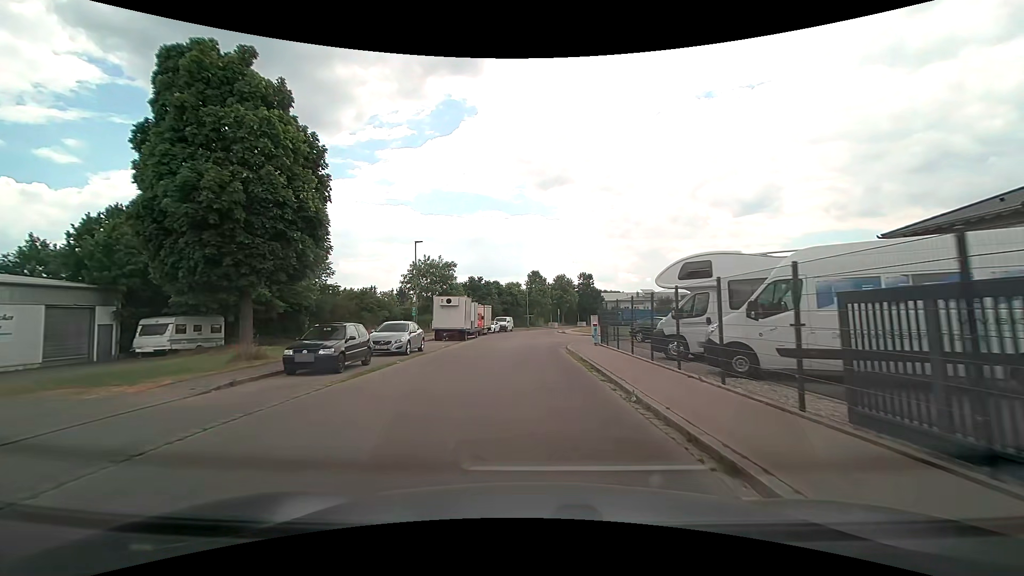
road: residential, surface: asphalt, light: Day
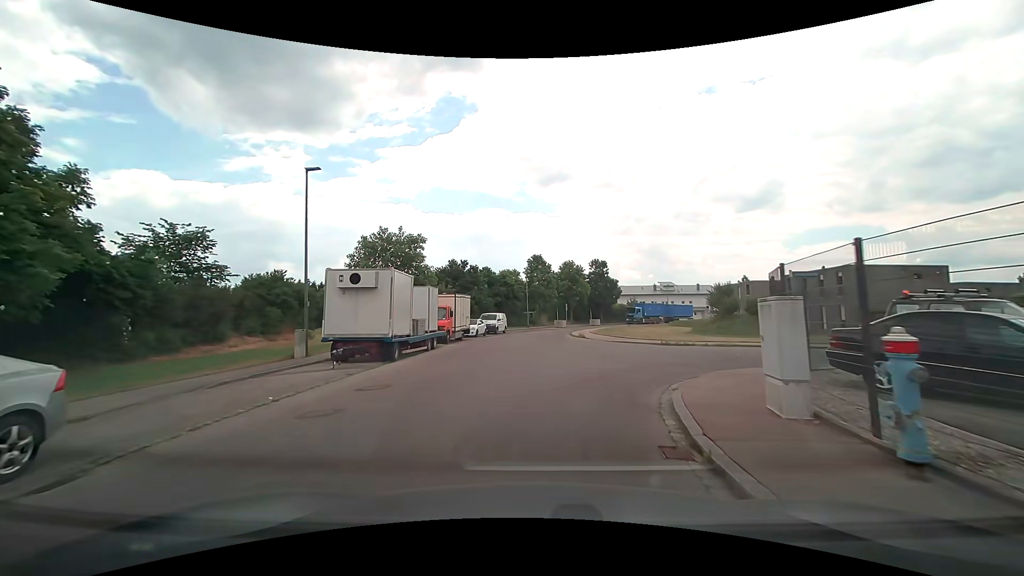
(0.0, +18.9) m; 0°
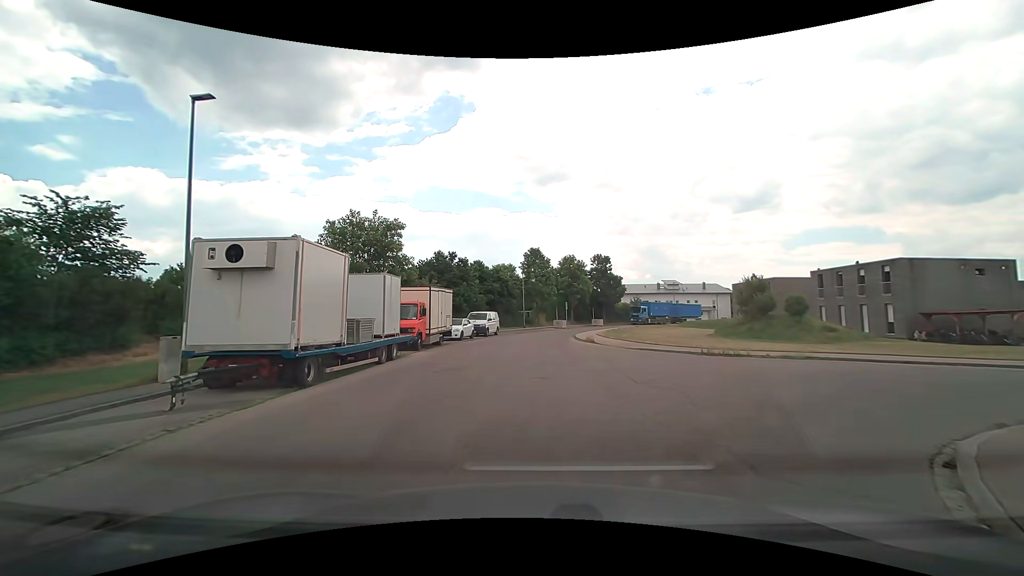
(0.0, +6.6) m; 0°
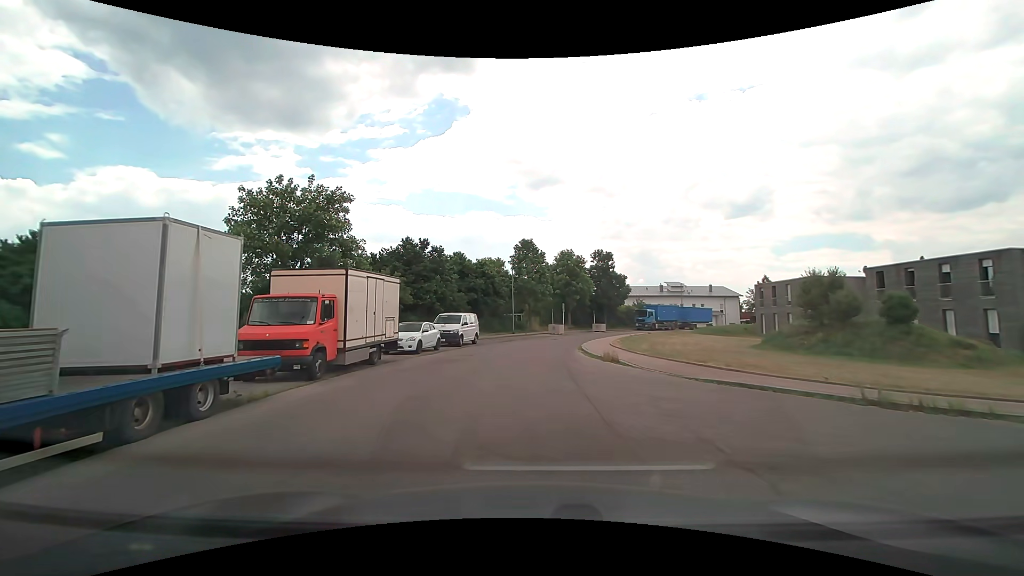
(+0.1, +10.1) m; 0°
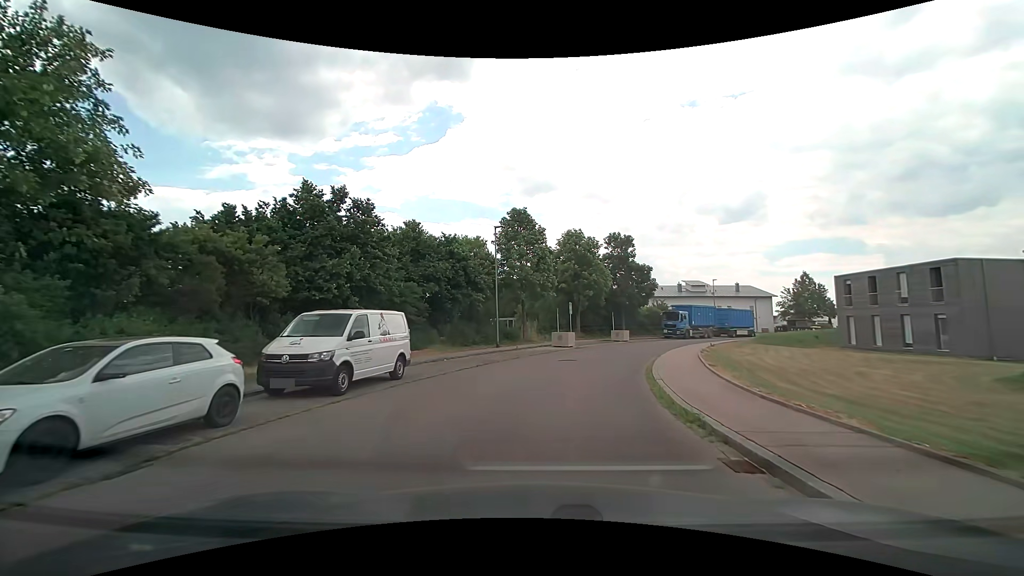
(+0.1, +17.8) m; +1°
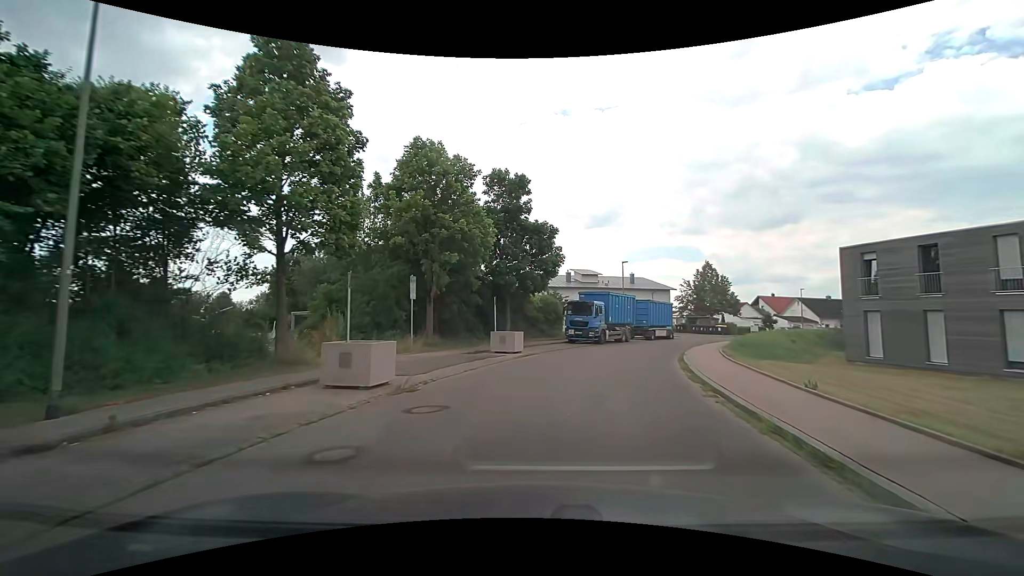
(+2.5, +22.6) m; +13°
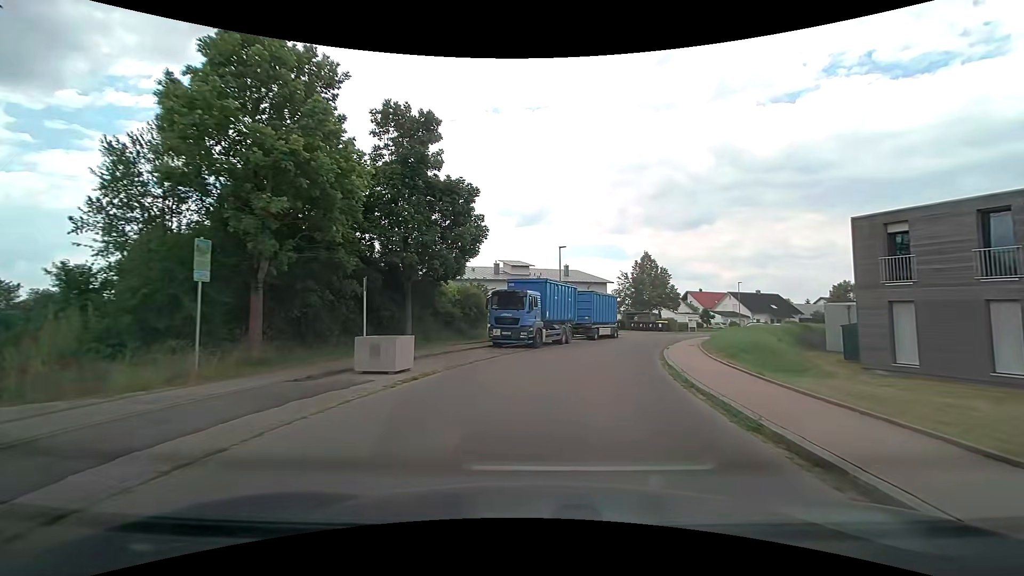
(+0.8, +9.4) m; +9°
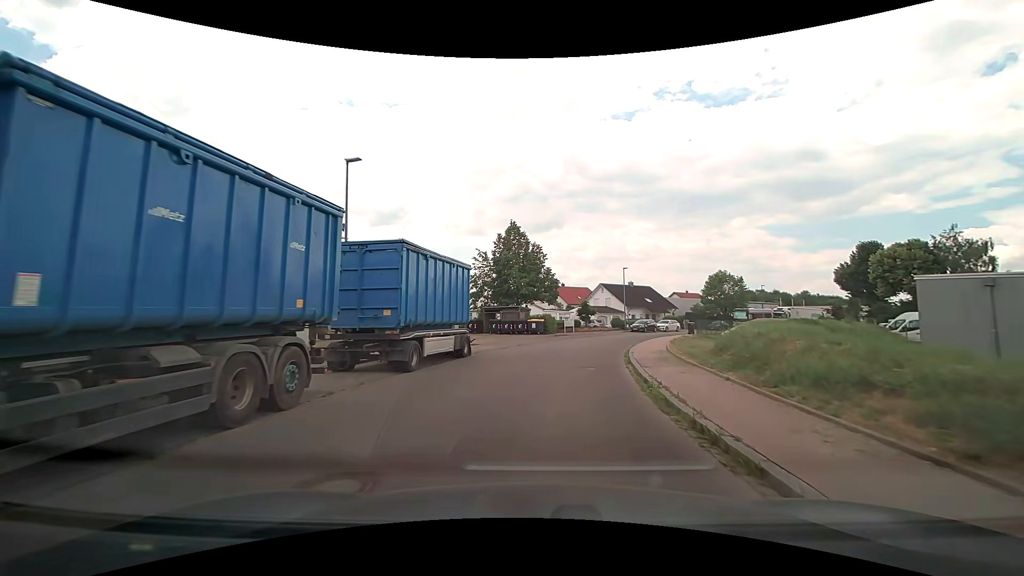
(+3.4, +23.2) m; +16°
(0, +10) (+2, +20) (+4, +30) (+7, +39) (+11, +48) (+16, +57) (+22, +65) (+29, +72) (+37, +79) (+44, +85) m
